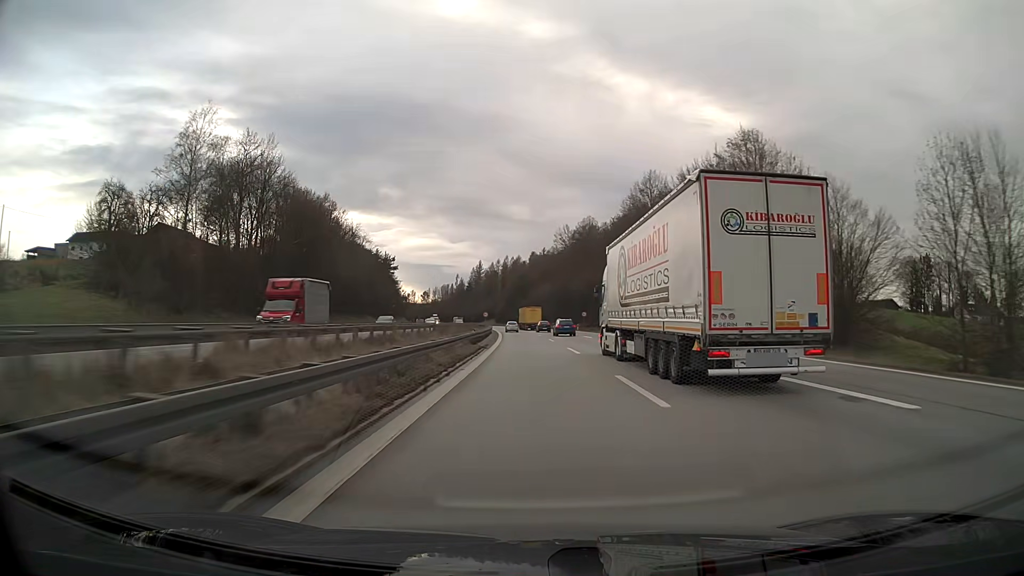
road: motorway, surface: asphalt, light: Day
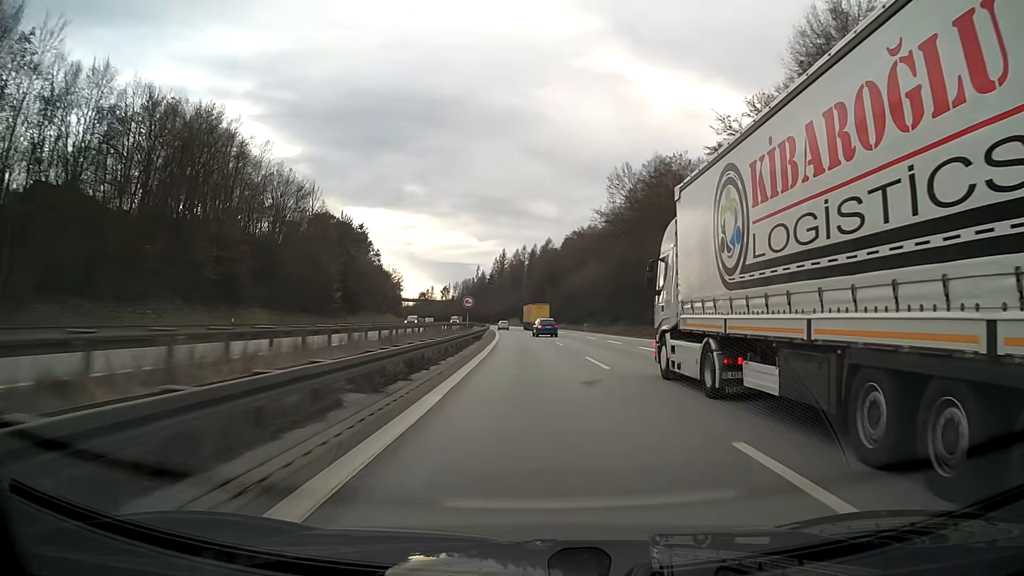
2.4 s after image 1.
(-1.4, +63.4) m; -3°
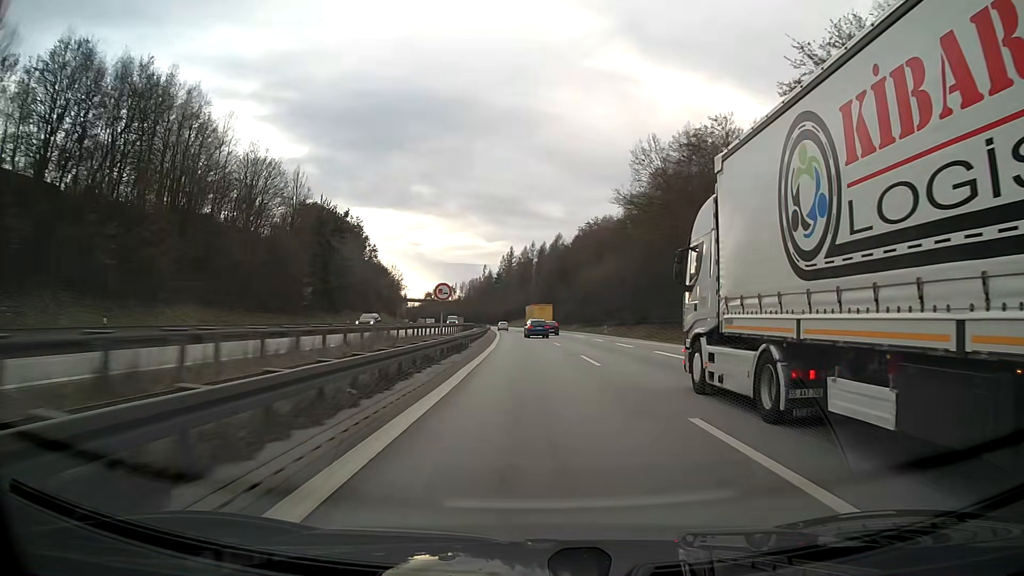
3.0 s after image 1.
(-0.1, +15.9) m; -1°
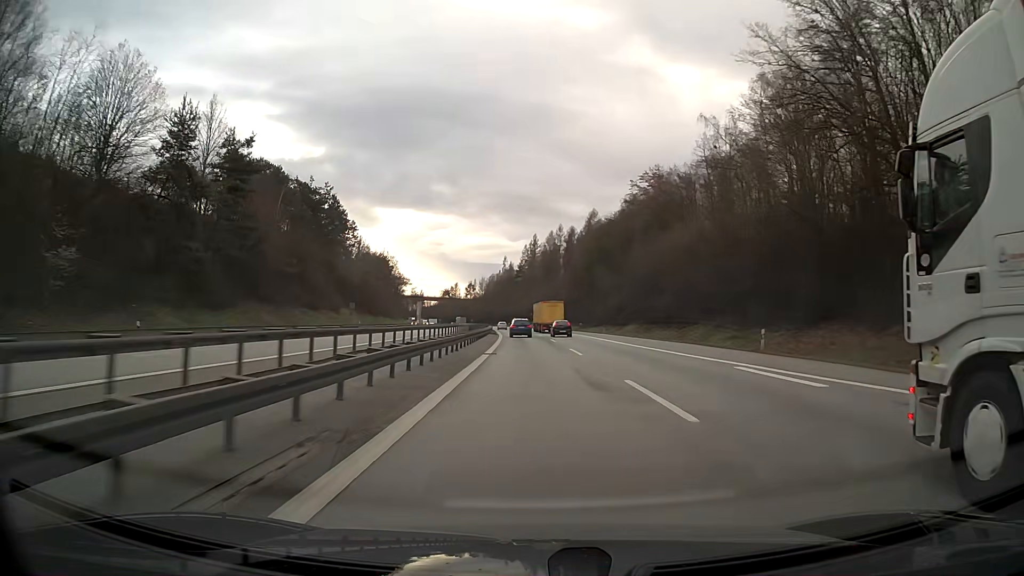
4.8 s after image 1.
(-0.9, +47.8) m; -2°
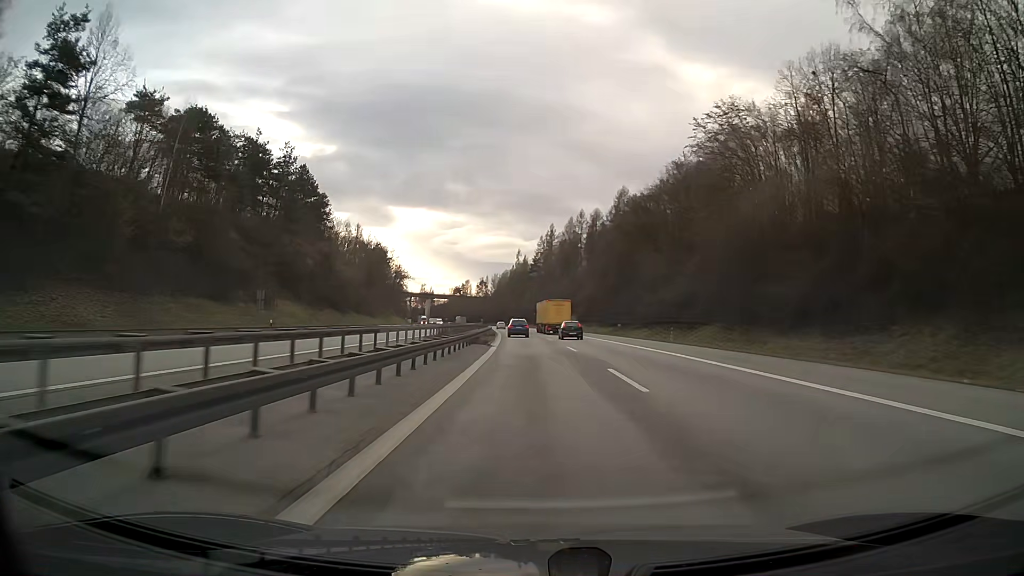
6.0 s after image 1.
(-0.4, +31.5) m; -1°
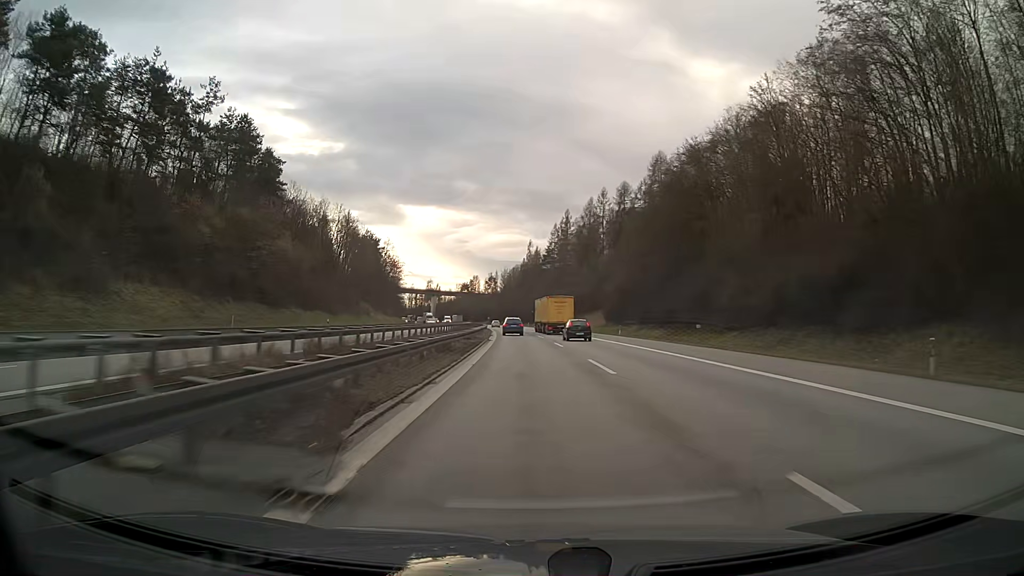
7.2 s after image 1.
(-0.3, +31.7) m; -1°
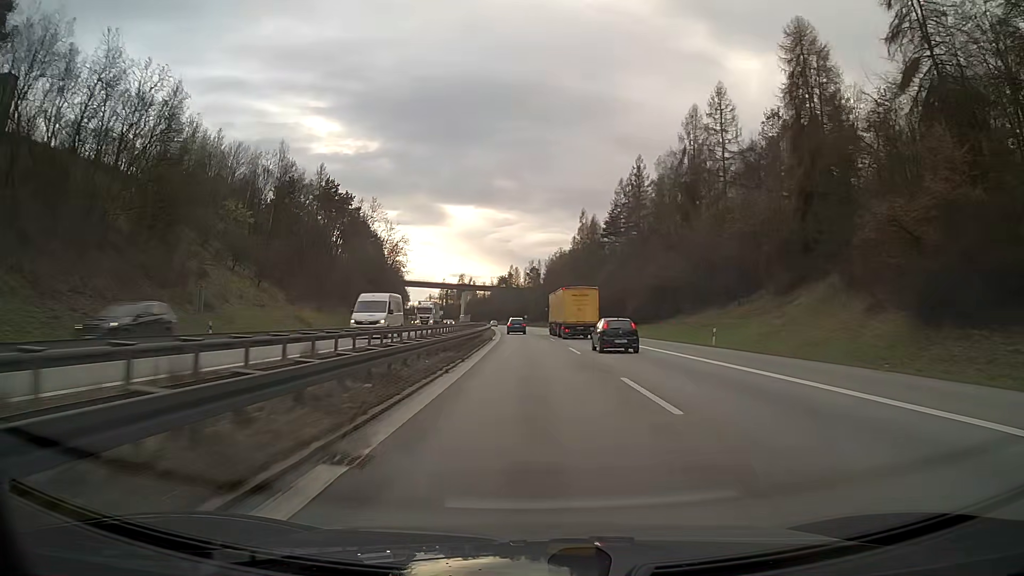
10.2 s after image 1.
(-2.5, +79.3) m; -4°
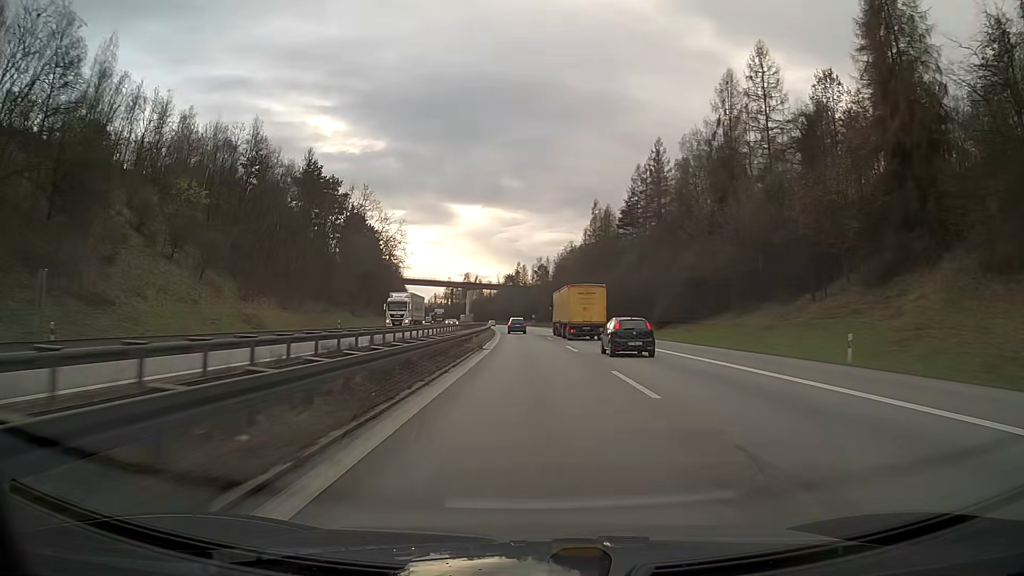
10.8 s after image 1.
(-0.1, +15.9) m; -1°
